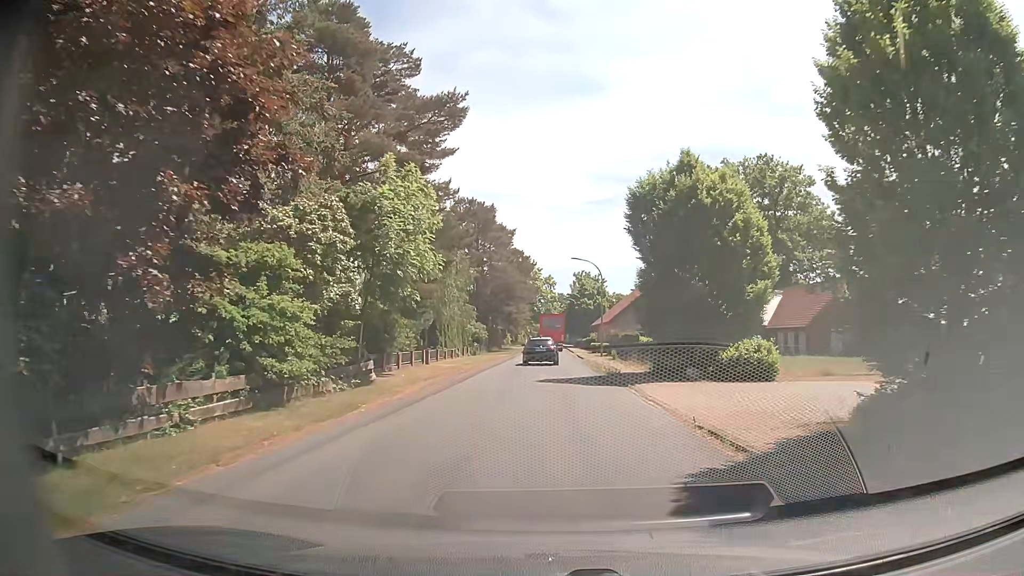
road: unclassified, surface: asphalt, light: Day
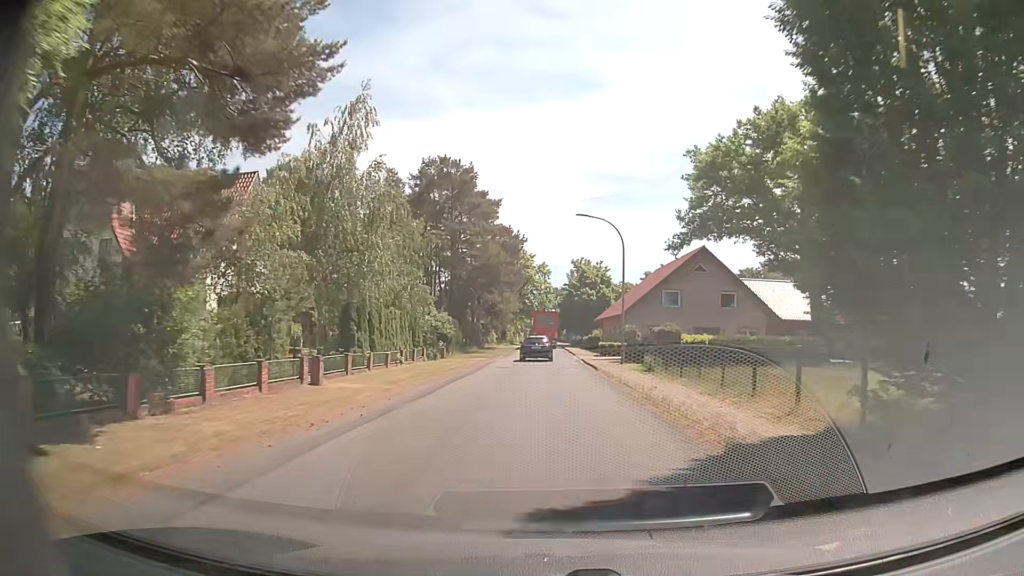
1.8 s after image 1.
(0.0, +17.7) m; 0°
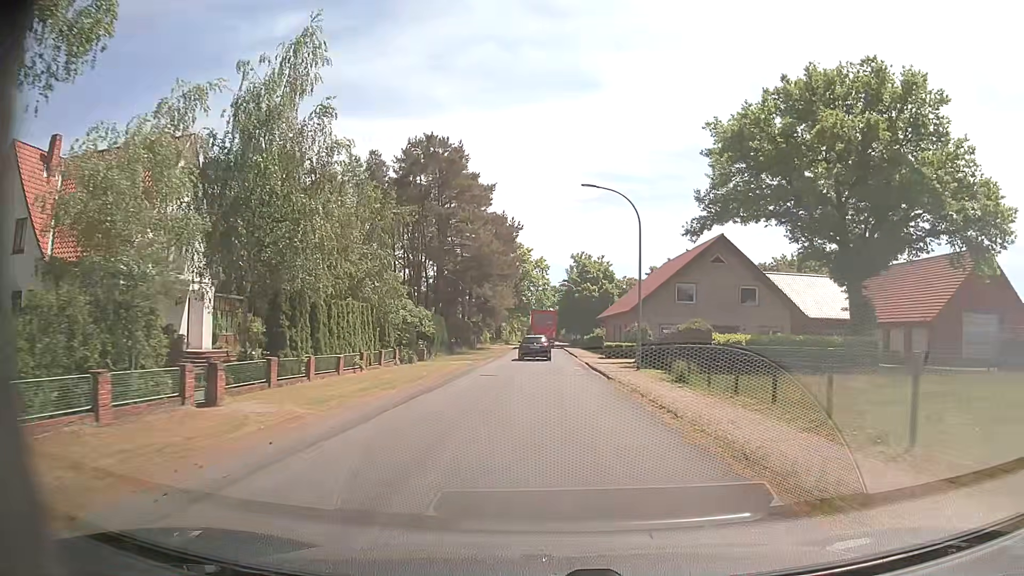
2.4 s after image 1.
(0.0, +6.6) m; 0°
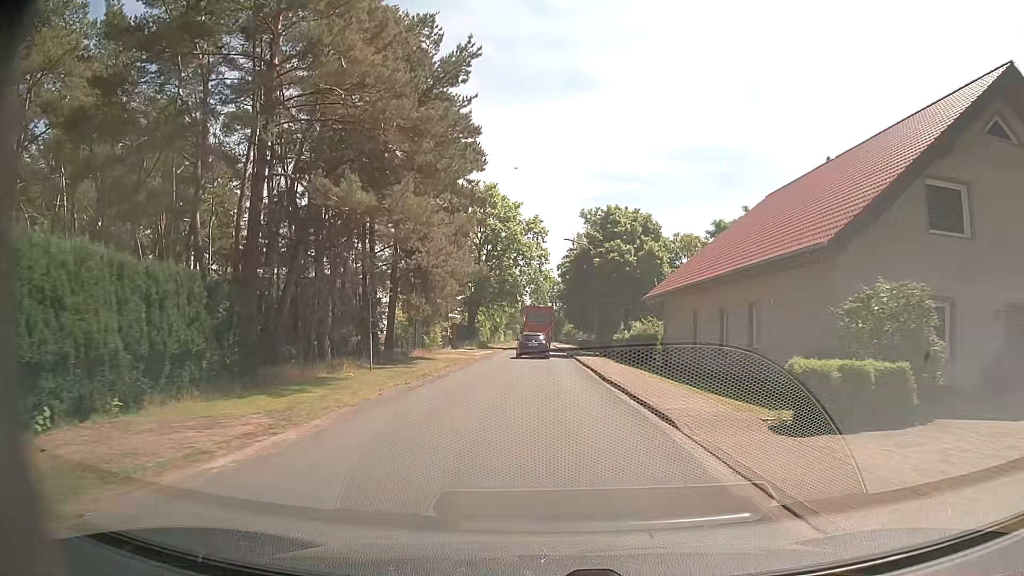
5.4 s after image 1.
(+0.3, +34.2) m; 0°
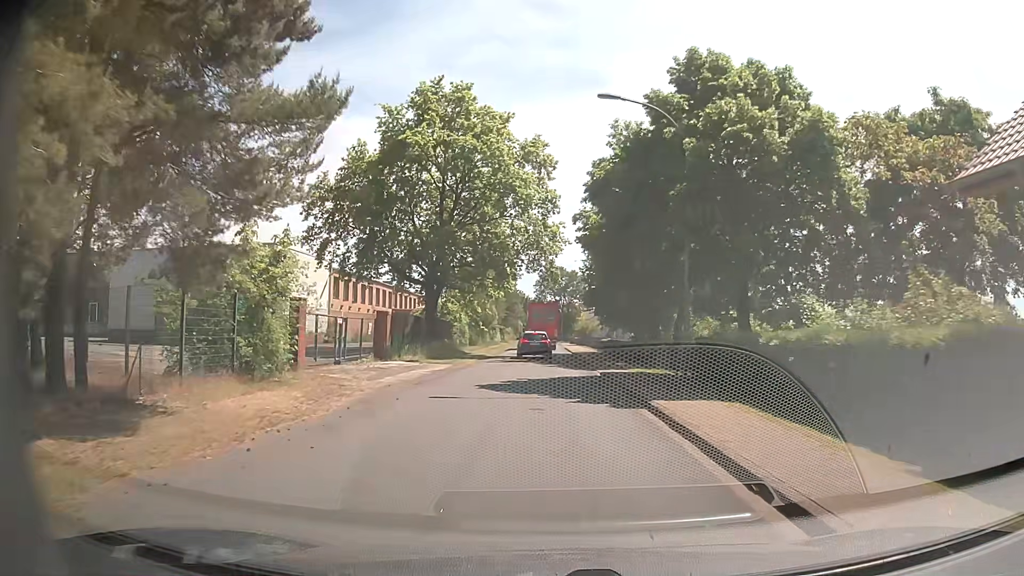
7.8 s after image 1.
(+0.2, +26.8) m; 0°
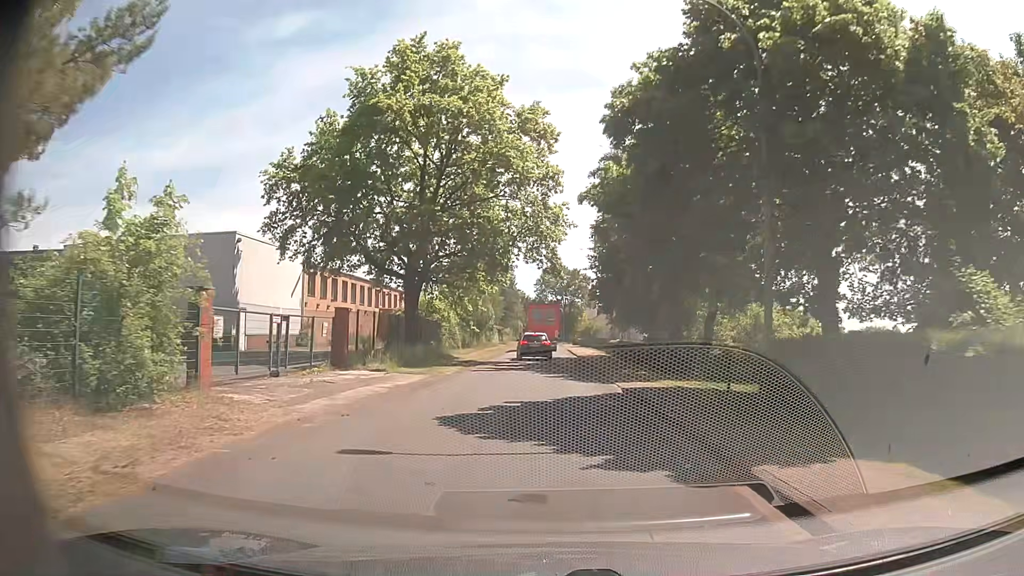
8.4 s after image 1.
(0.0, +6.2) m; 0°
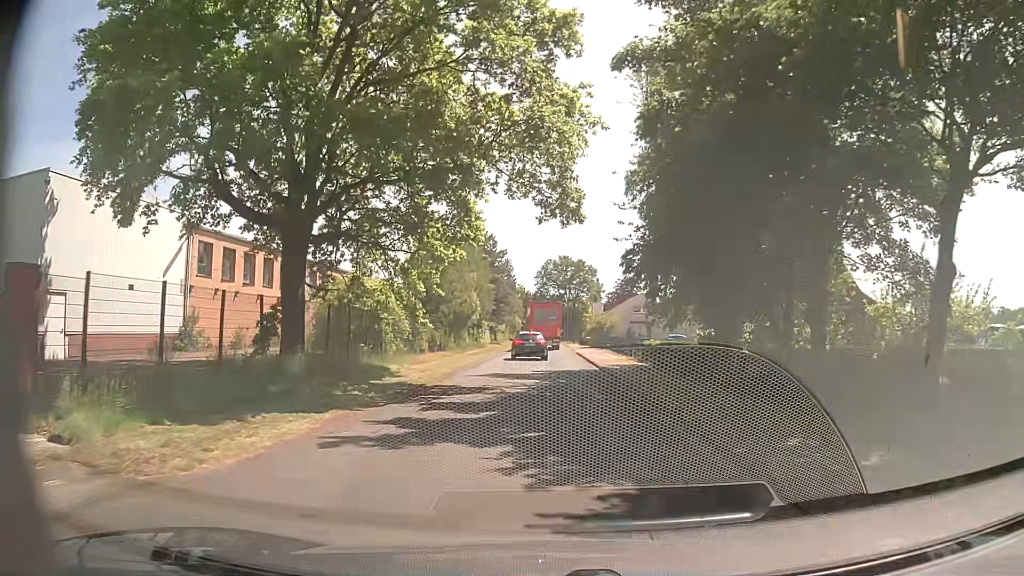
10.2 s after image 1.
(0.0, +16.6) m; 0°
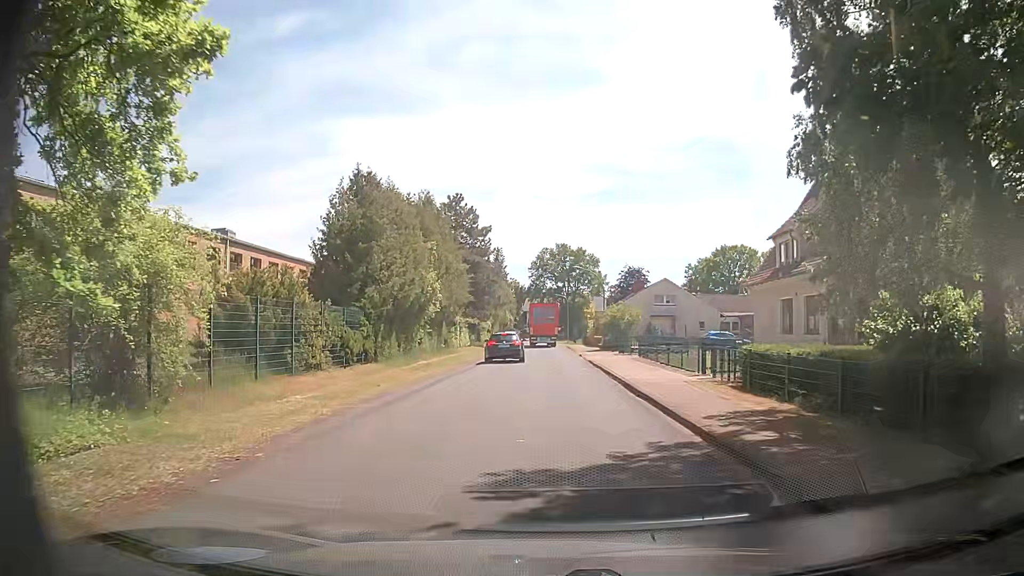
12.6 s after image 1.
(-0.1, +17.8) m; 0°
